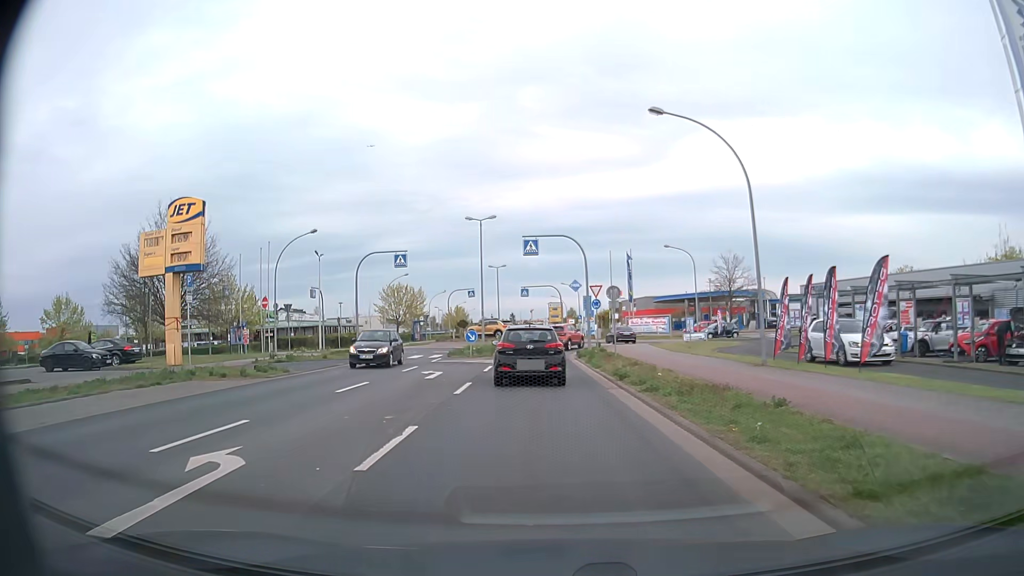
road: tertiary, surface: asphalt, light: Day
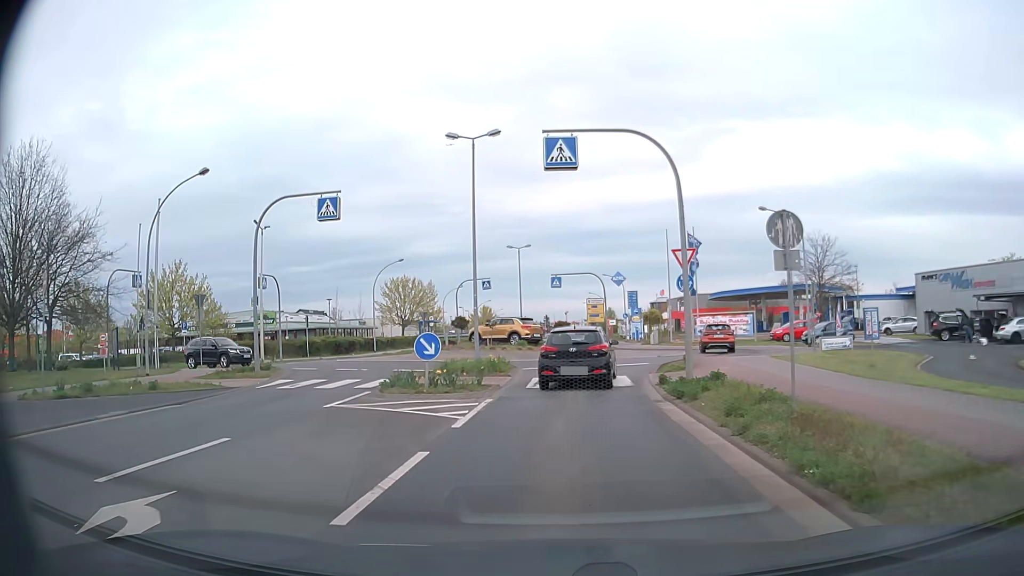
(-0.4, +18.0) m; -3°
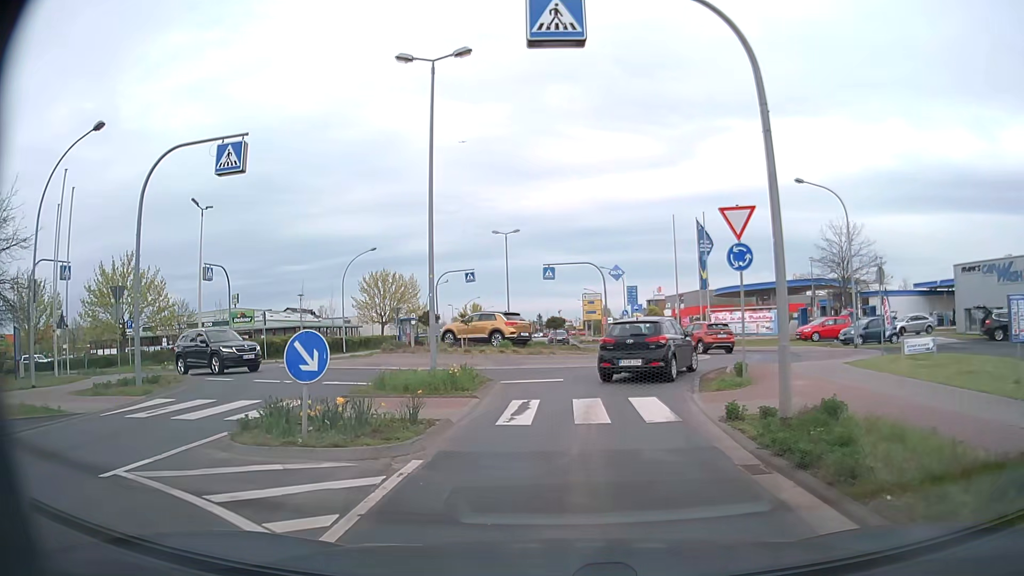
(0.0, +6.9) m; 0°
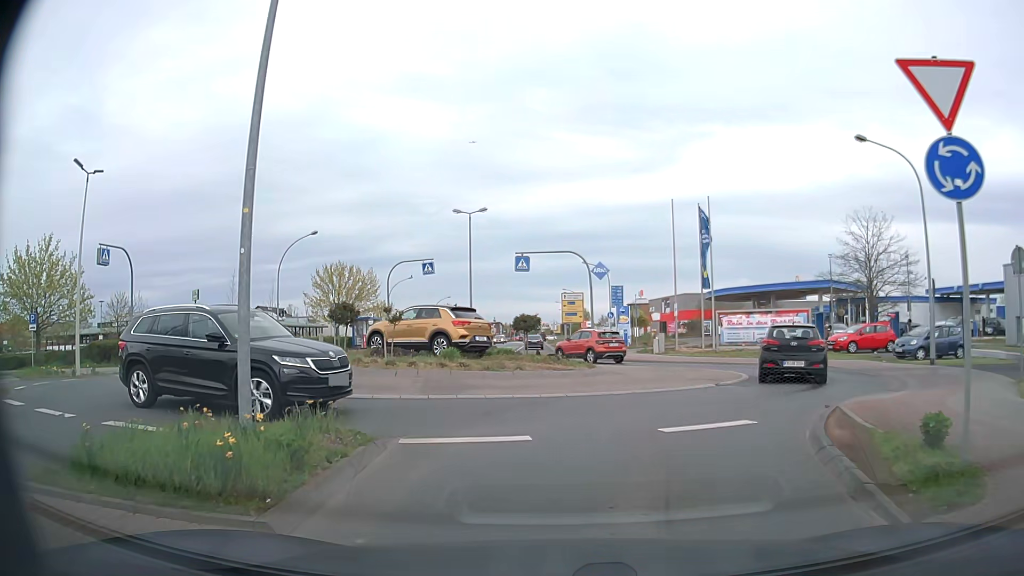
(+0.1, +8.5) m; +1°
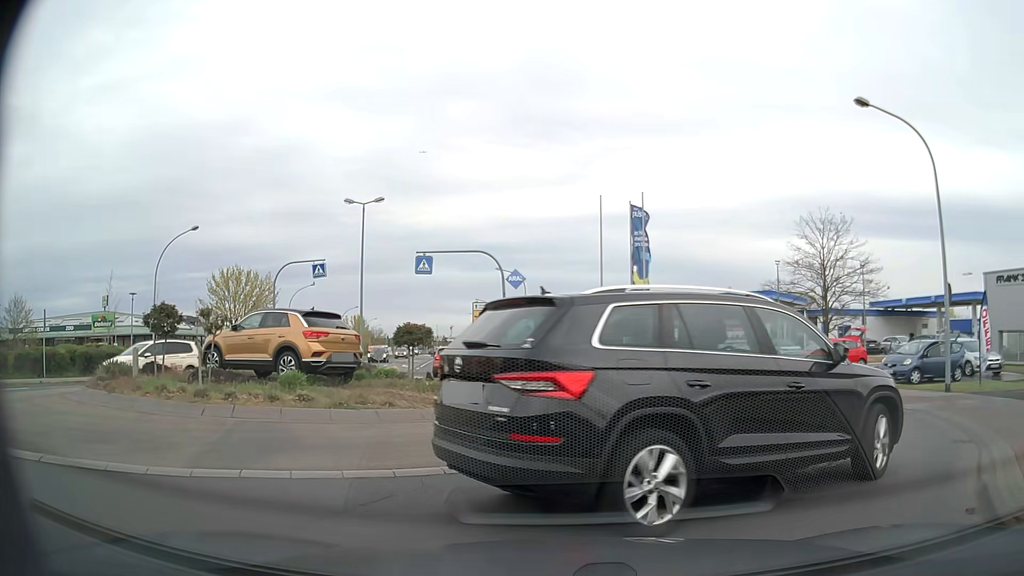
(+0.3, +5.8) m; +7°
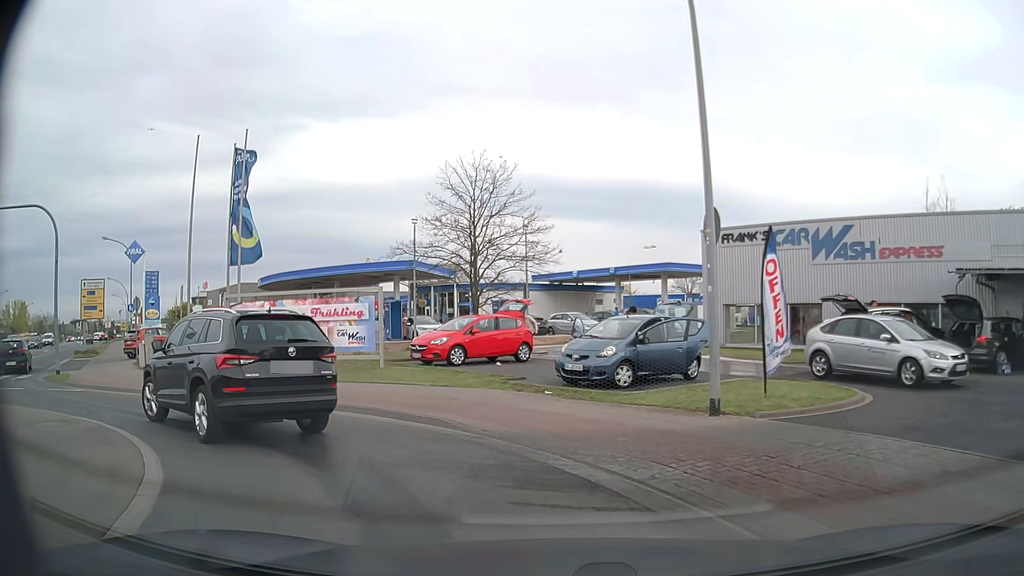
(+3.3, +8.7) m; +31°
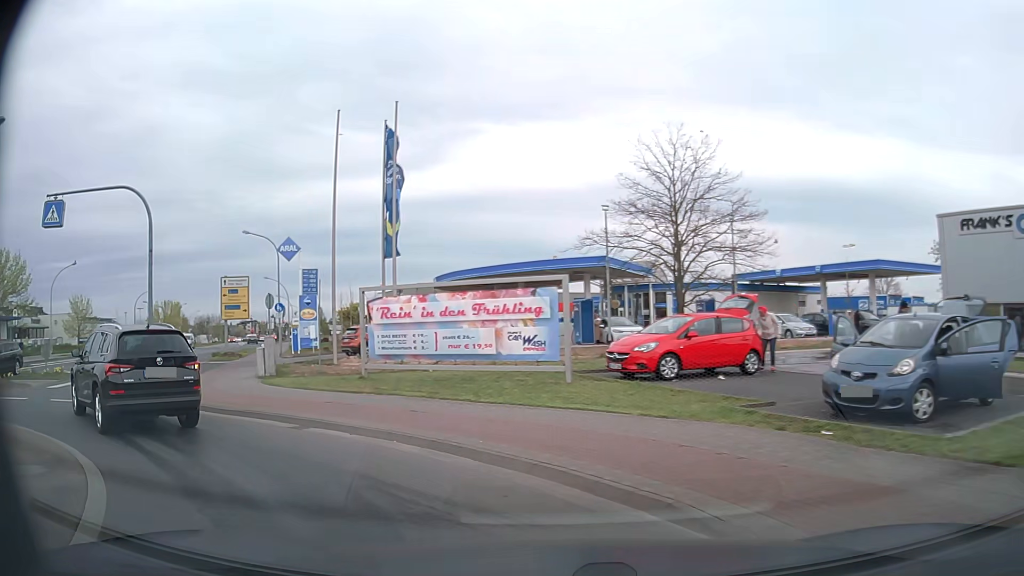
(-0.5, +4.8) m; -15°
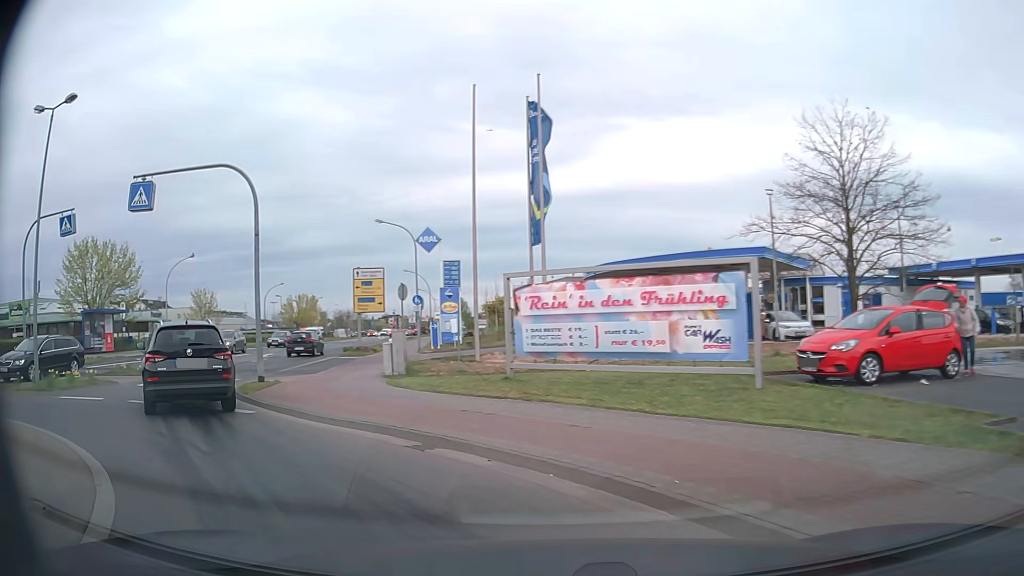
(-0.3, +2.5) m; -12°
